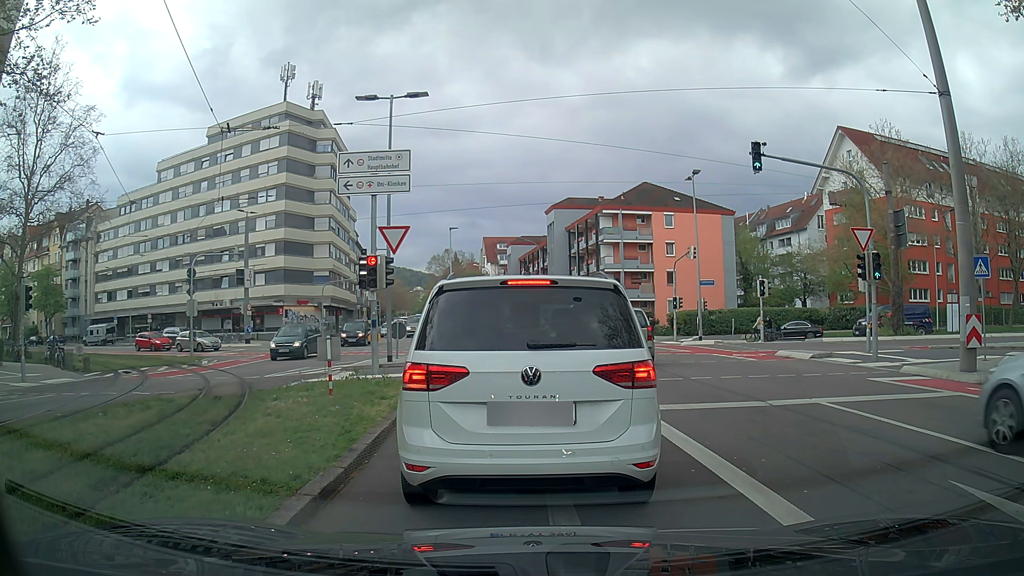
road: secondary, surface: asphalt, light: Day
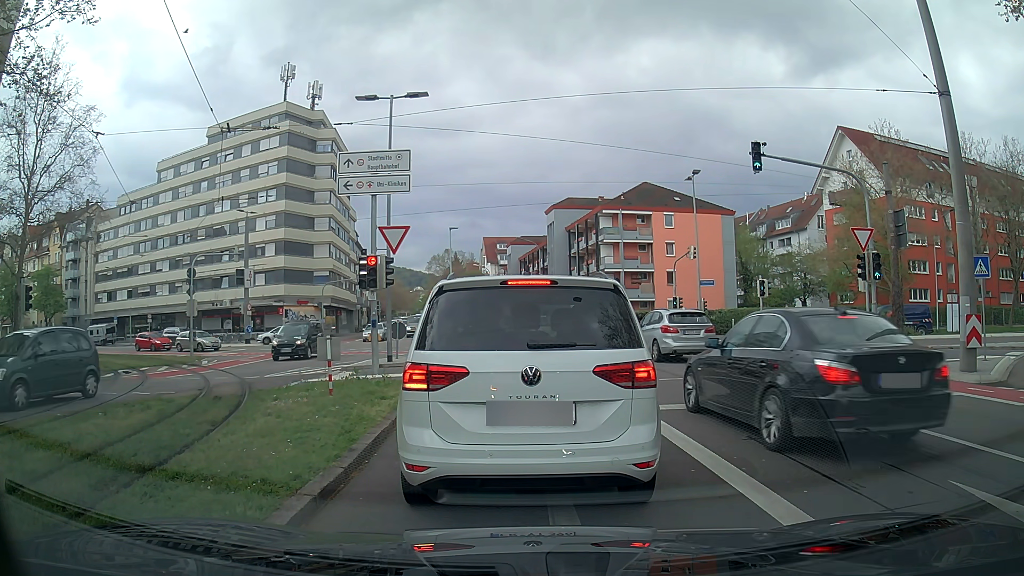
(0.0, 0.0) m; 0°
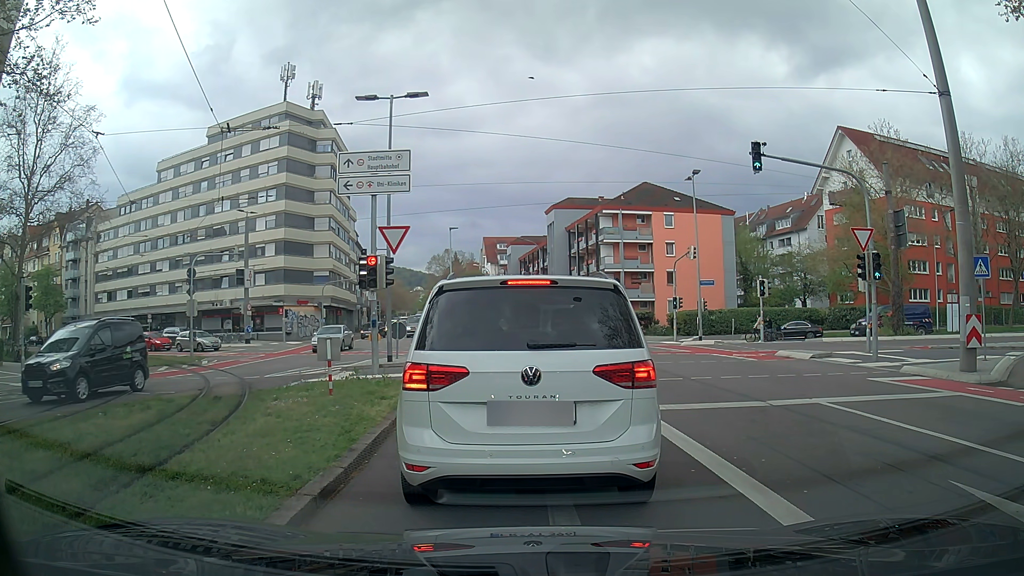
(0.0, 0.0) m; 0°
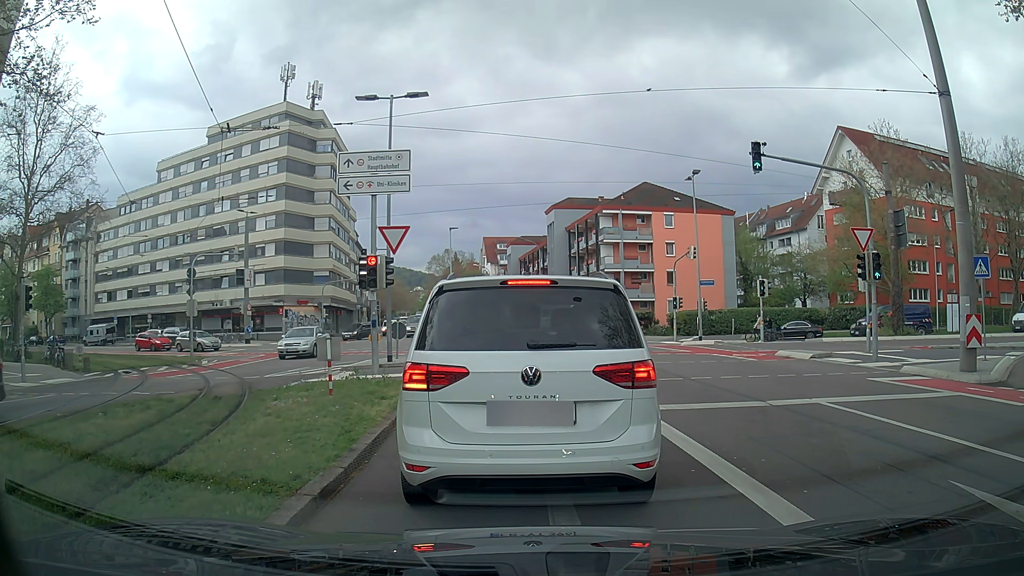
(0.0, 0.0) m; 0°
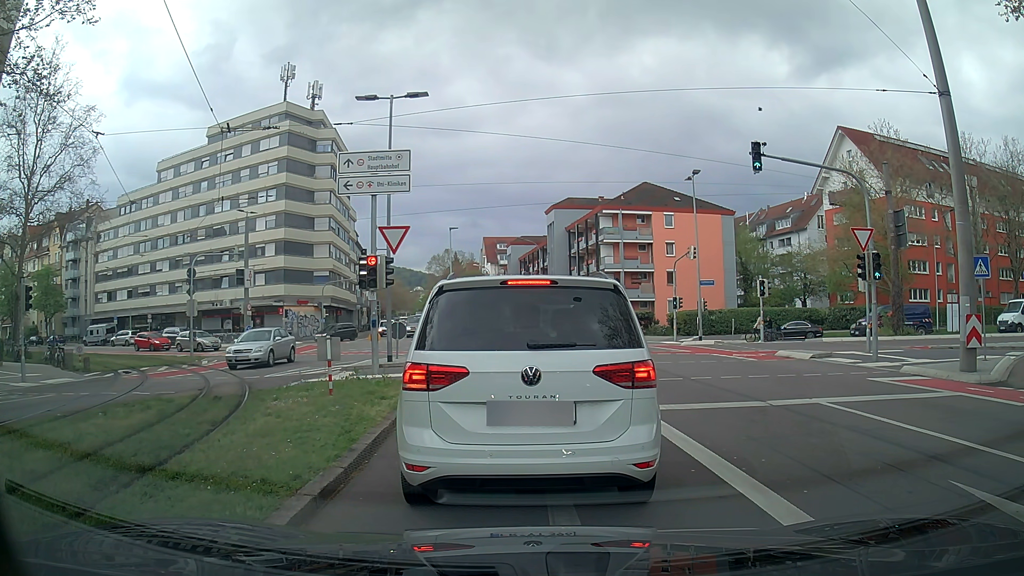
(0.0, 0.0) m; 0°
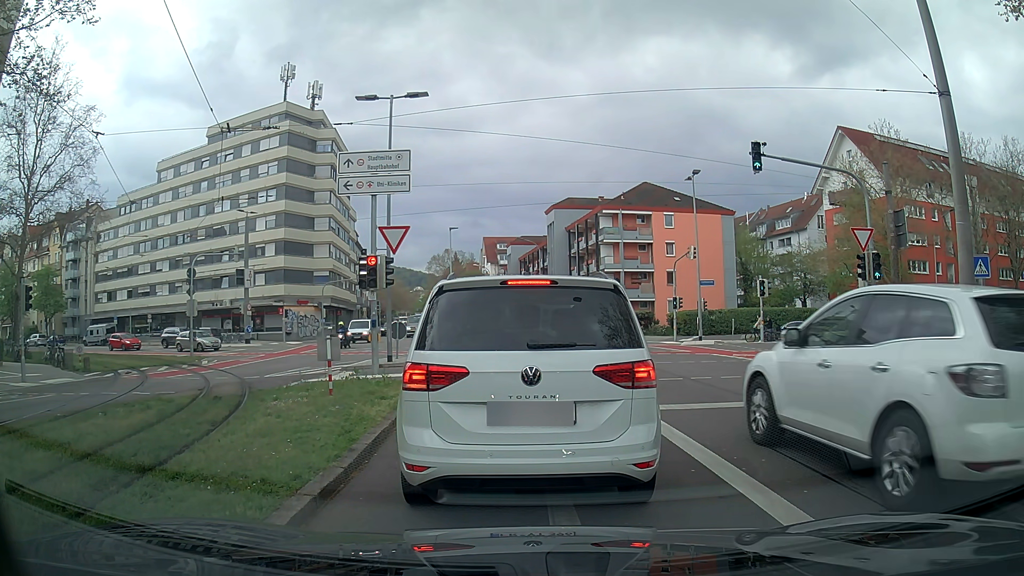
(0.0, 0.0) m; 0°
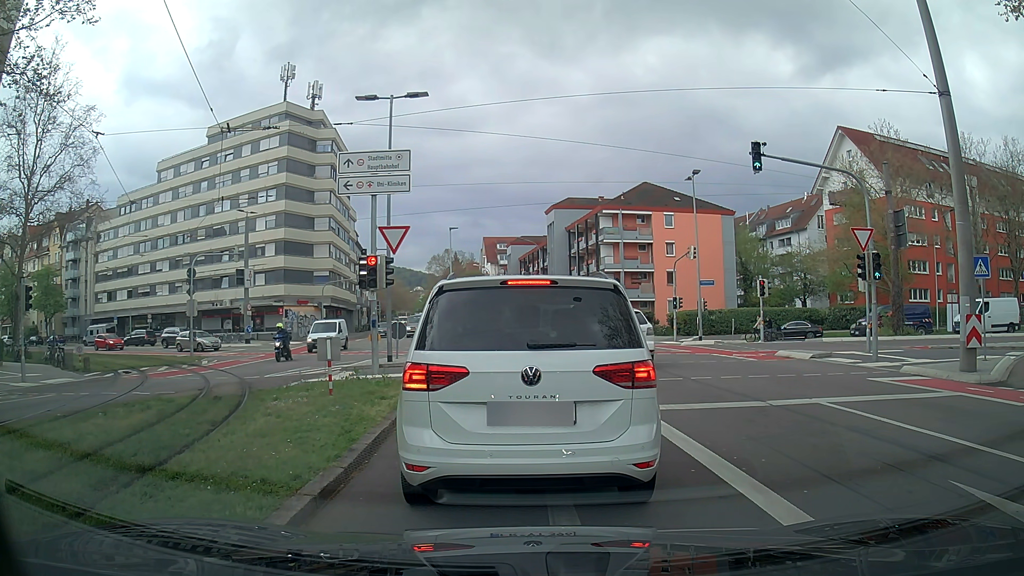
(0.0, 0.0) m; 0°
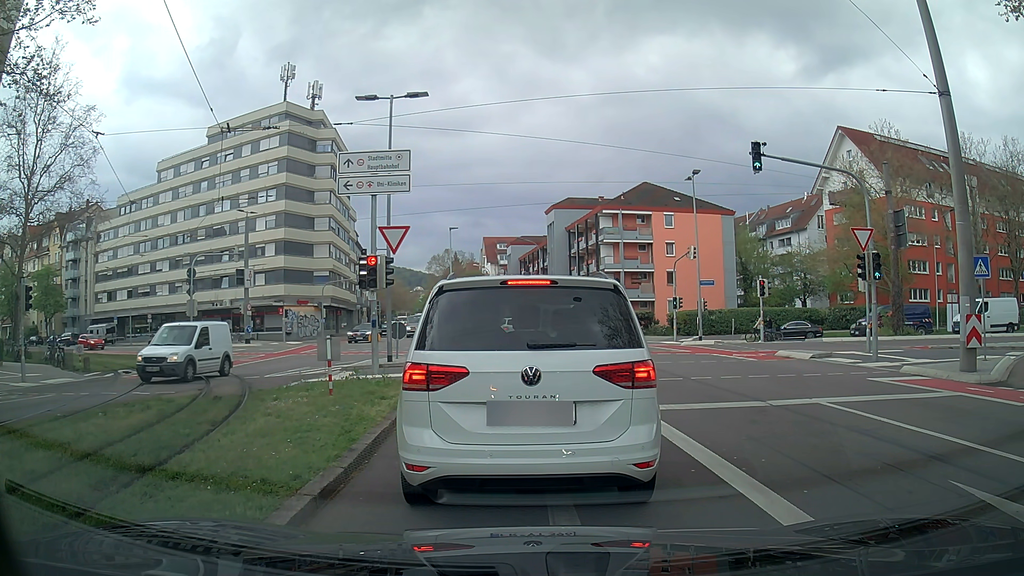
(0.0, 0.0) m; 0°
